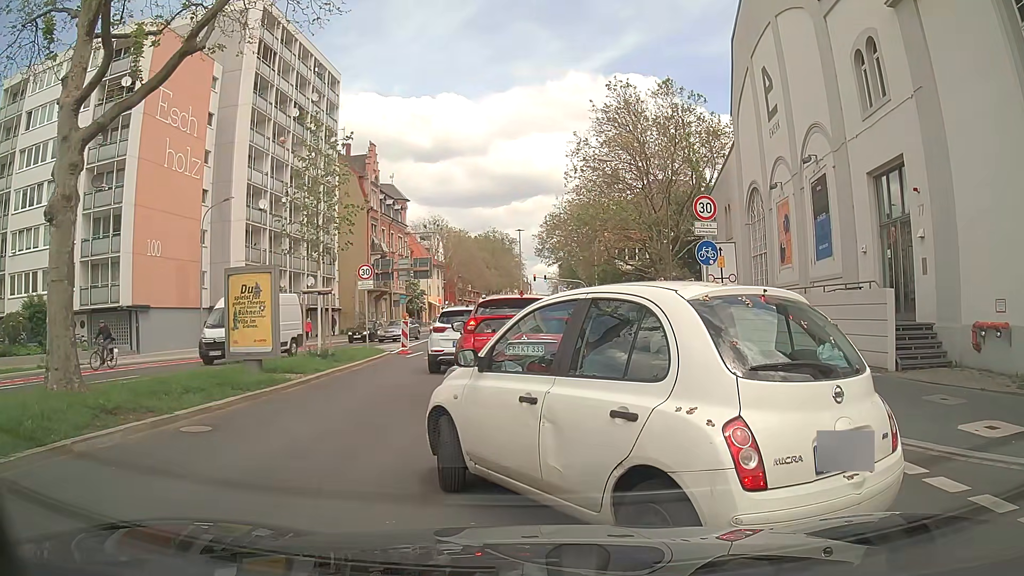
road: secondary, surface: asphalt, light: Day
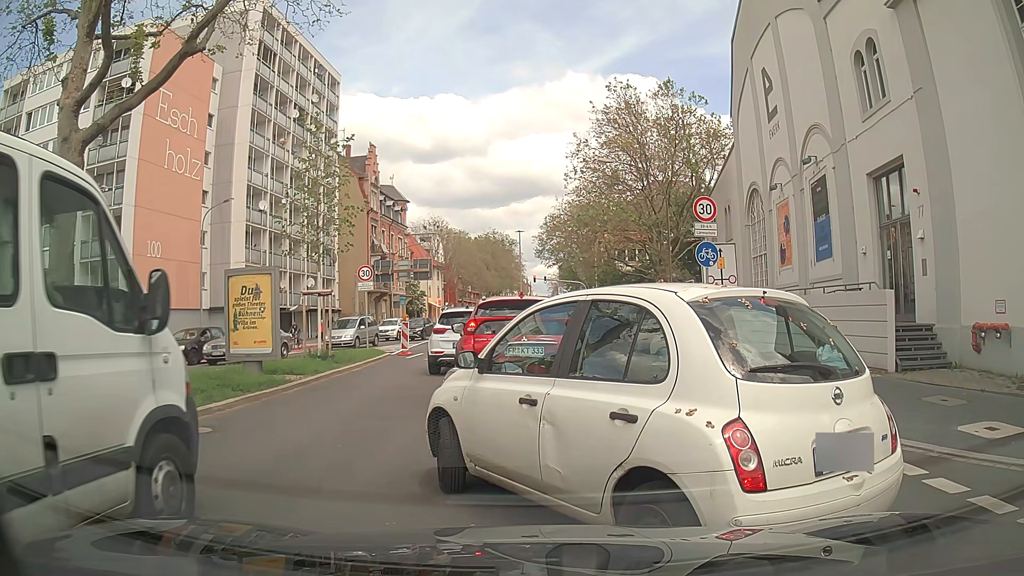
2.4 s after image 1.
(0.0, +0.1) m; 0°
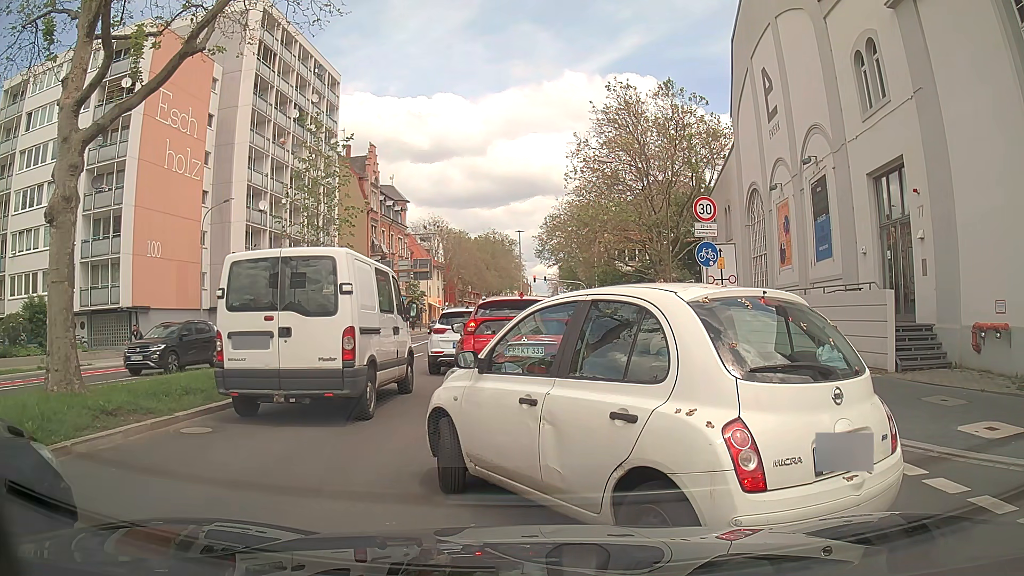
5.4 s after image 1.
(0.0, 0.0) m; 0°
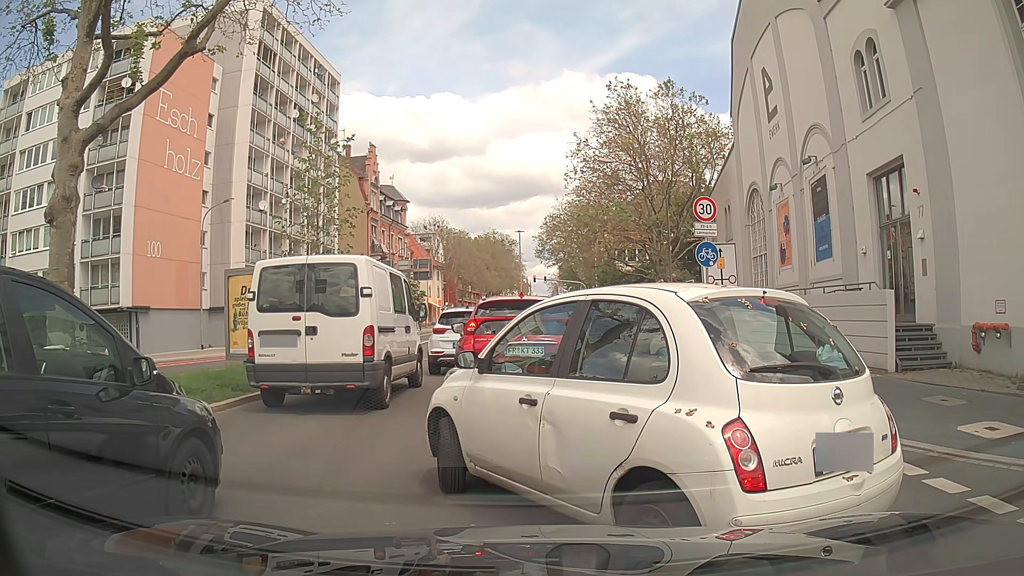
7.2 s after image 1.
(0.0, 0.0) m; 0°
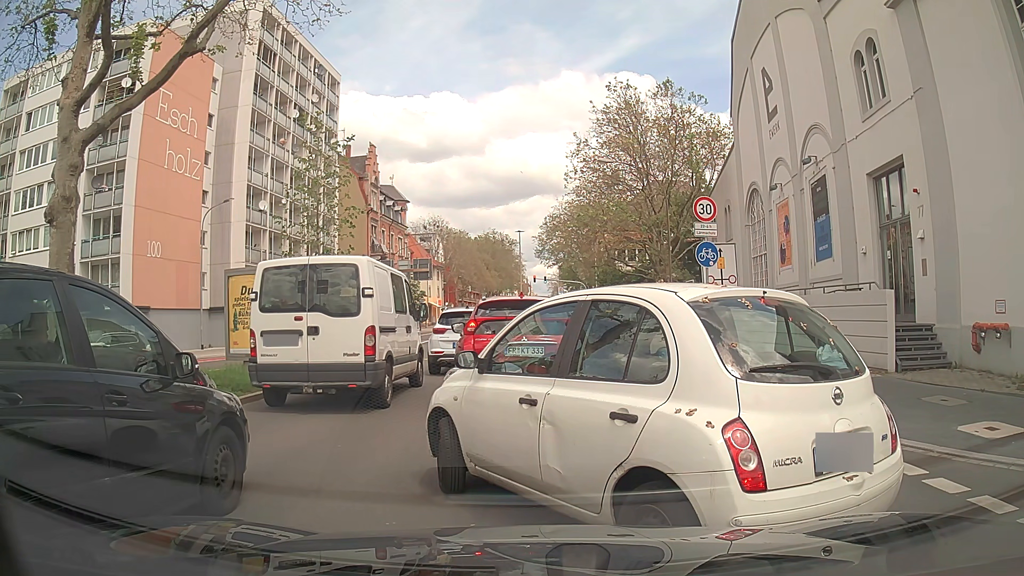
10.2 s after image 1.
(0.0, 0.0) m; 0°
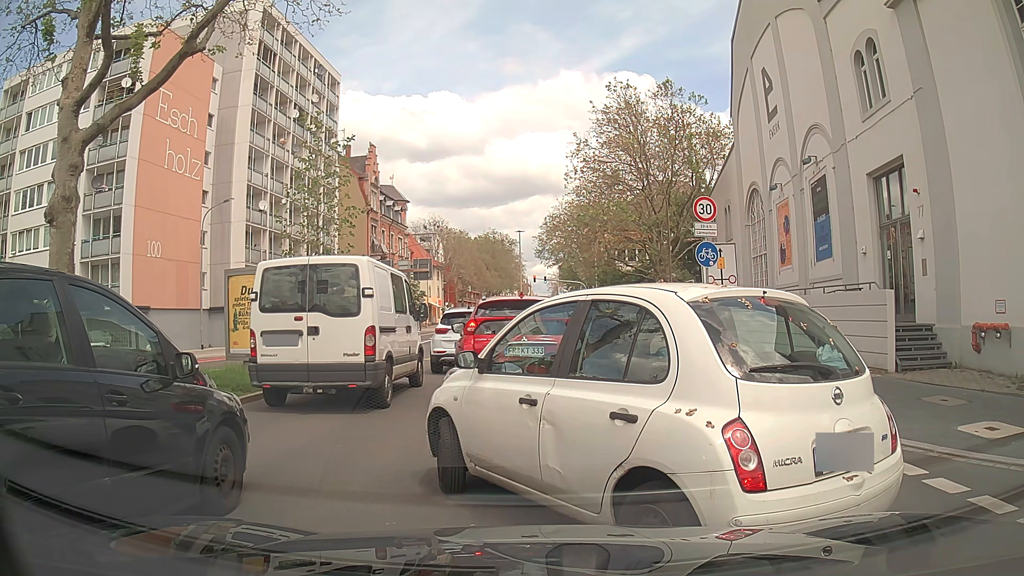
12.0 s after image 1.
(0.0, 0.0) m; 0°
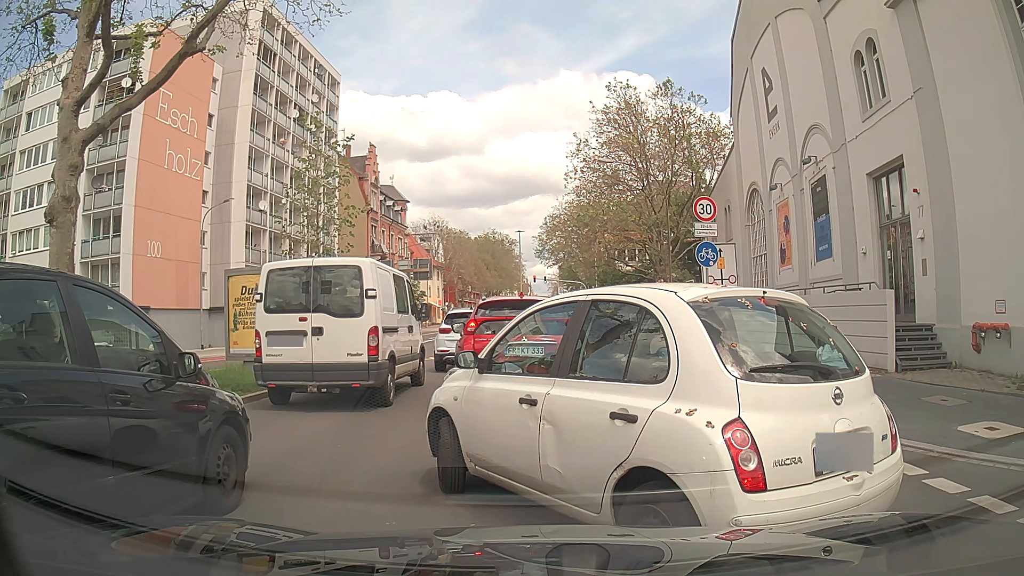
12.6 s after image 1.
(0.0, 0.0) m; 0°
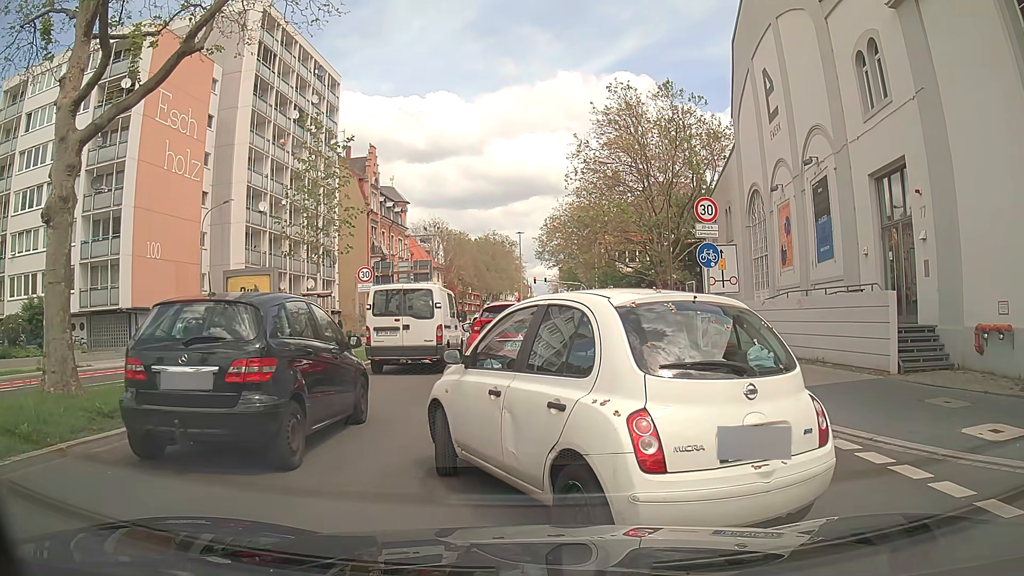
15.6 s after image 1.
(0.0, +0.1) m; 0°
